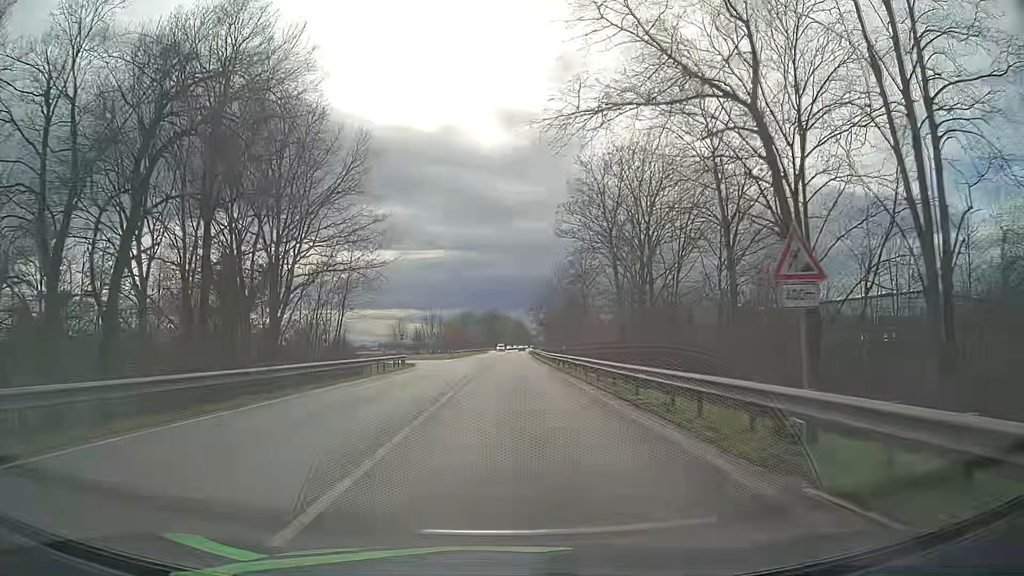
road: primary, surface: asphalt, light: Day
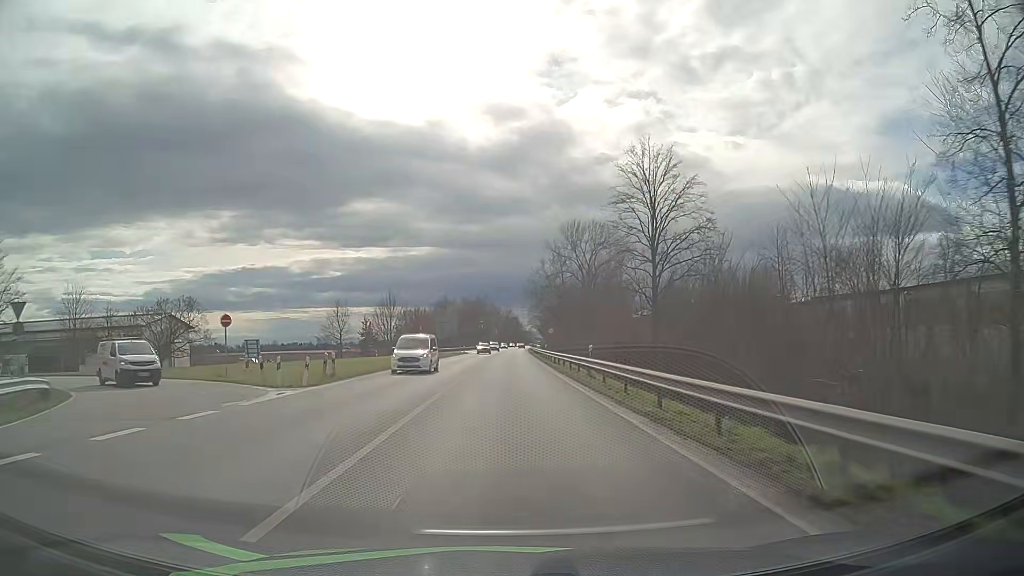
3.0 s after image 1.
(+0.1, +48.8) m; +1°
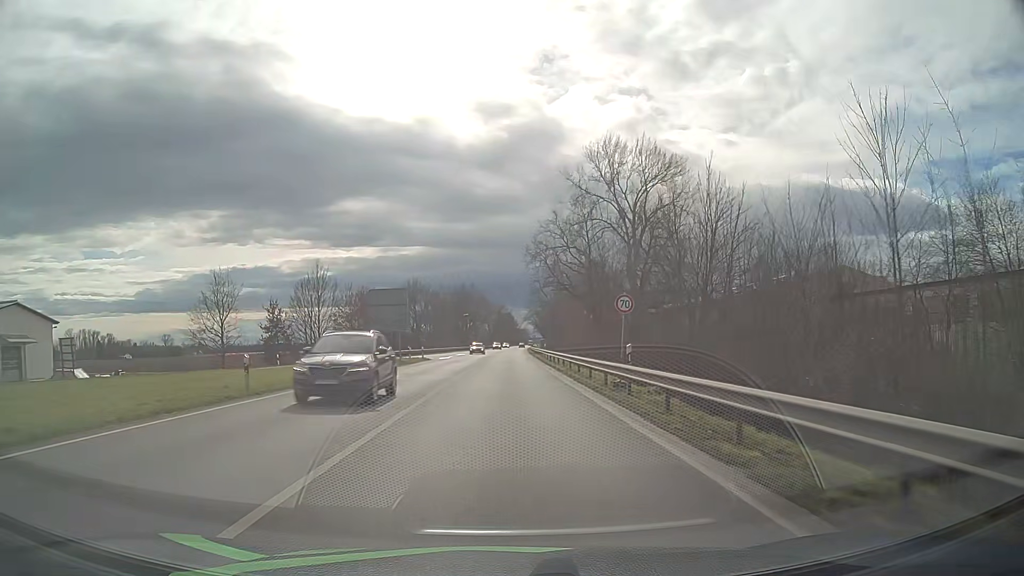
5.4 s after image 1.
(+0.2, +41.7) m; +1°
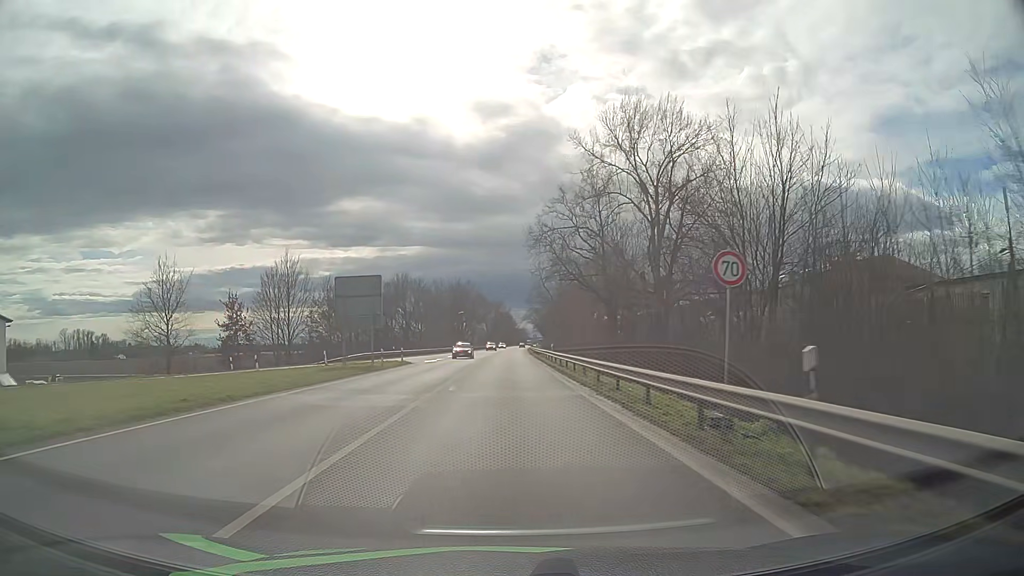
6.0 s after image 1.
(0.0, +10.3) m; 0°
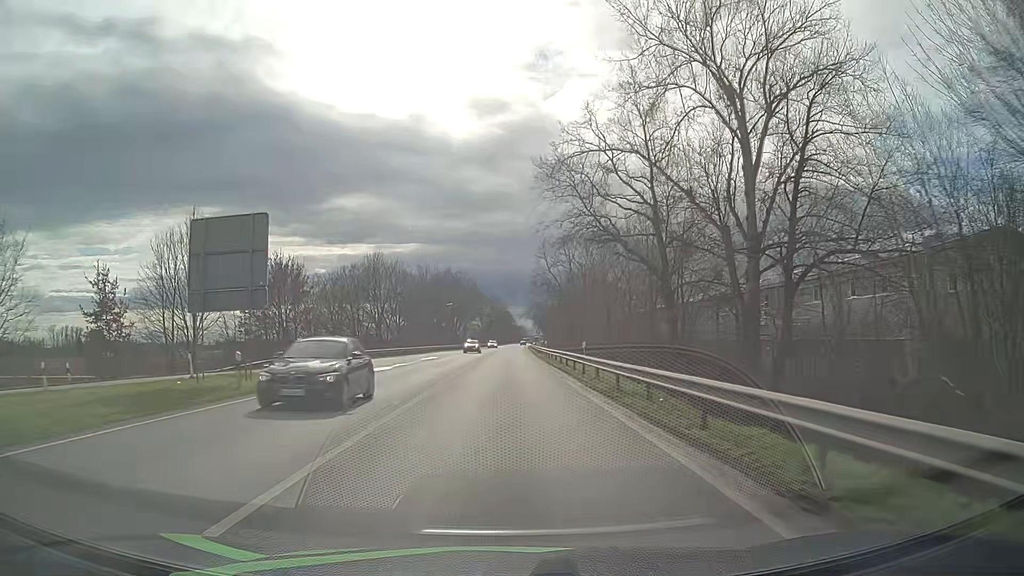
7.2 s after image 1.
(0.0, +20.4) m; 0°
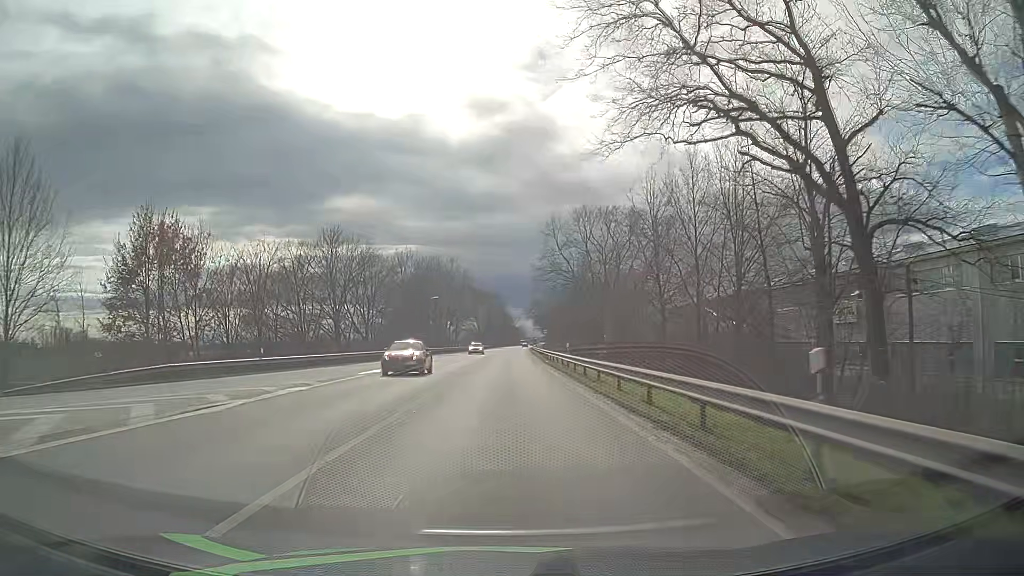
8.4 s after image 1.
(0.0, +20.1) m; 0°
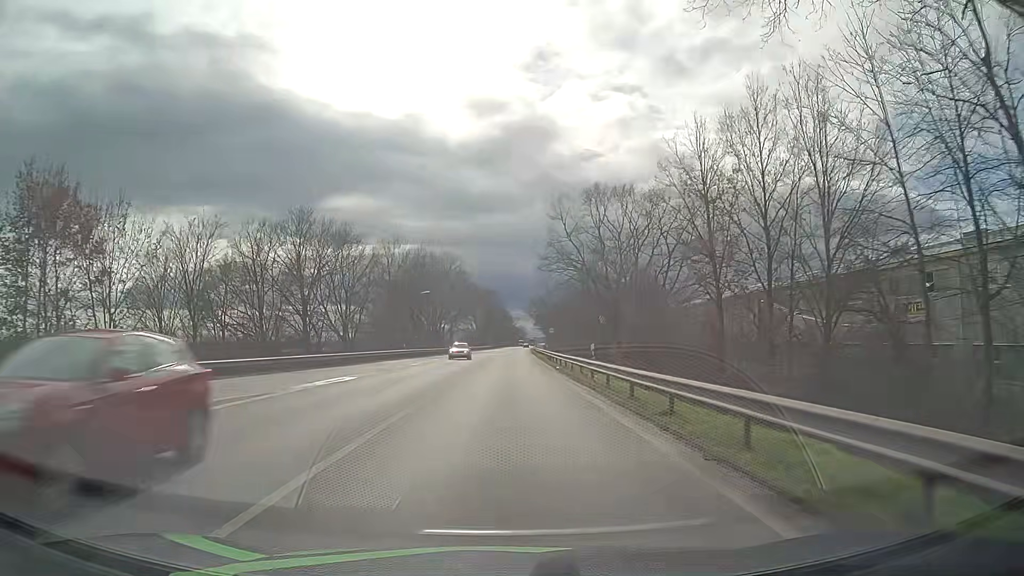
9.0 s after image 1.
(0.0, +9.9) m; 0°
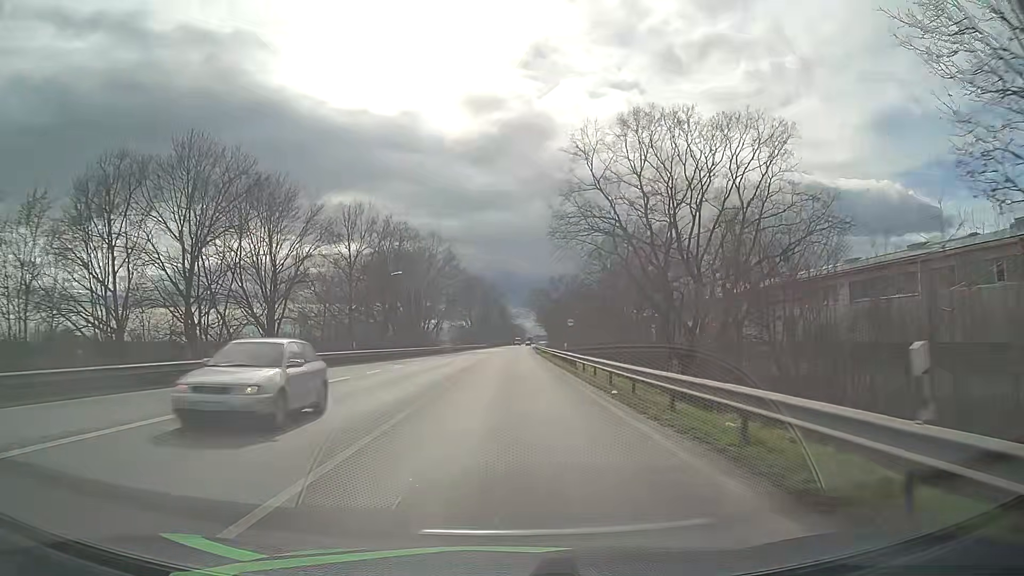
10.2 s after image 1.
(+0.1, +19.8) m; 0°
(0, +10) (0, +20) (0, +30) (0, +40) (+1, +50) (+1, +60) (+1, +70) (+1, +80) (+2, +90) (+2, +100) m
